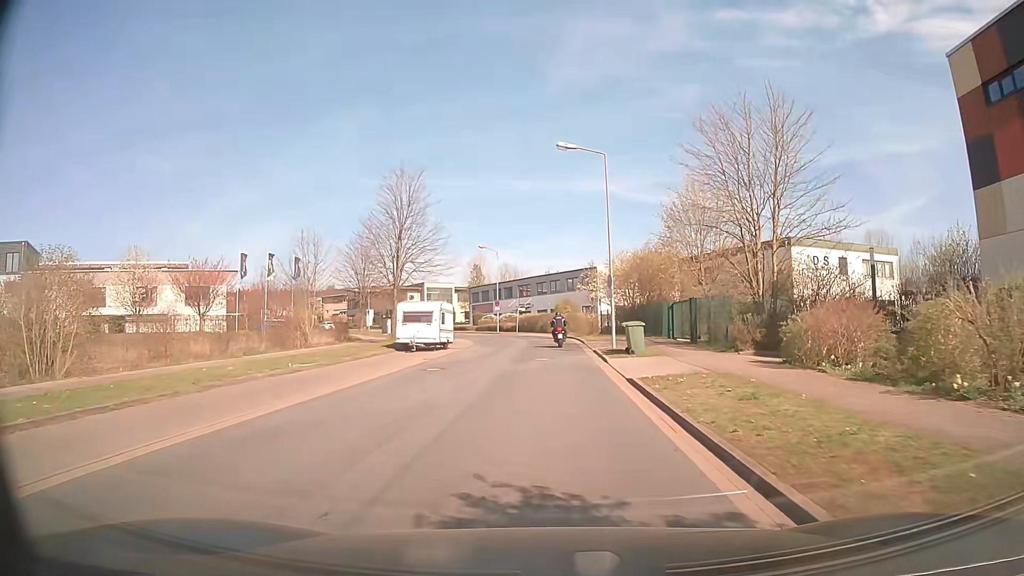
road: residential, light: Day
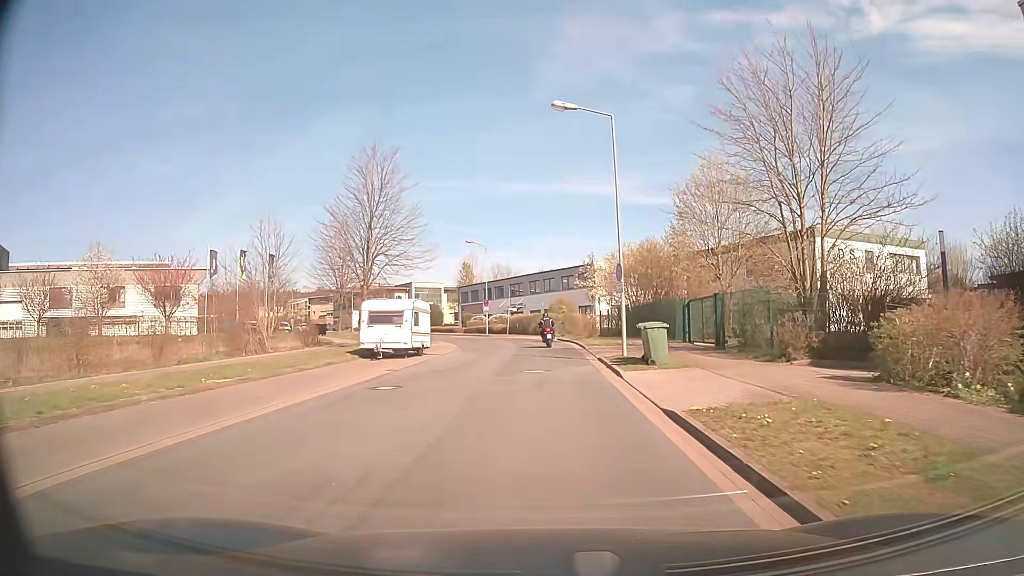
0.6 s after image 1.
(0.0, +5.3) m; 0°
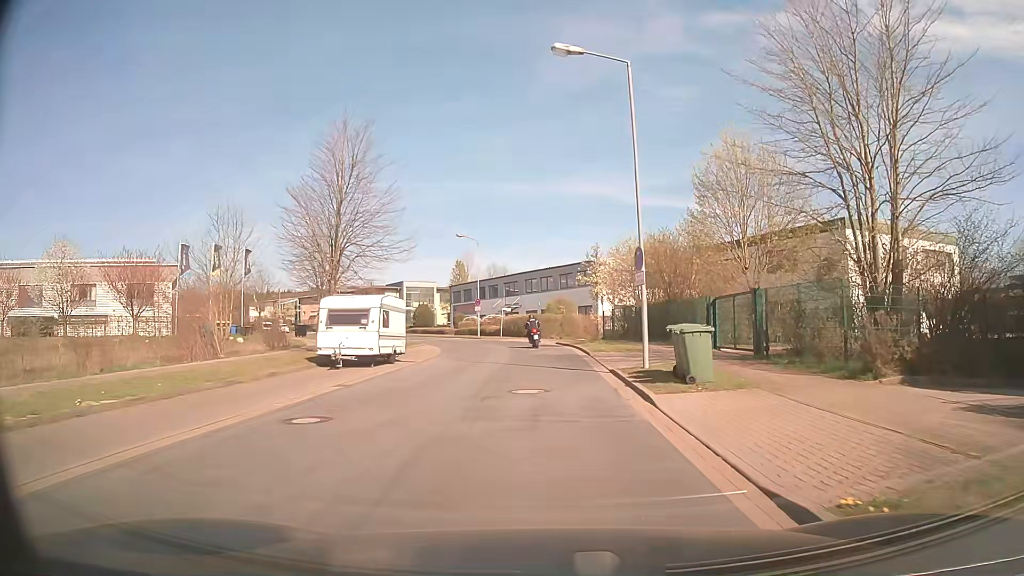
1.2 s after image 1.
(0.0, +4.8) m; 0°
